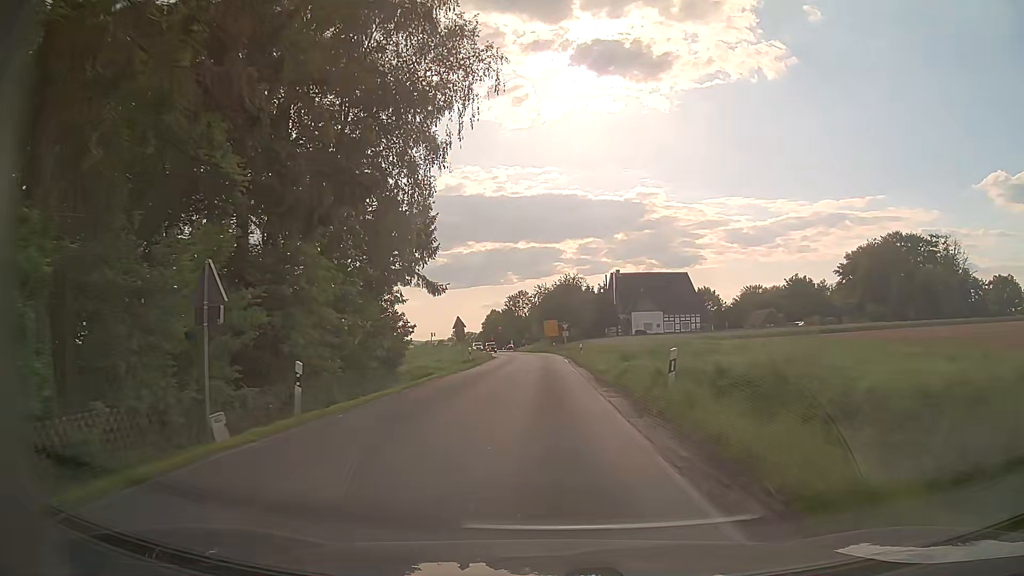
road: secondary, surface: asphalt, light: Day
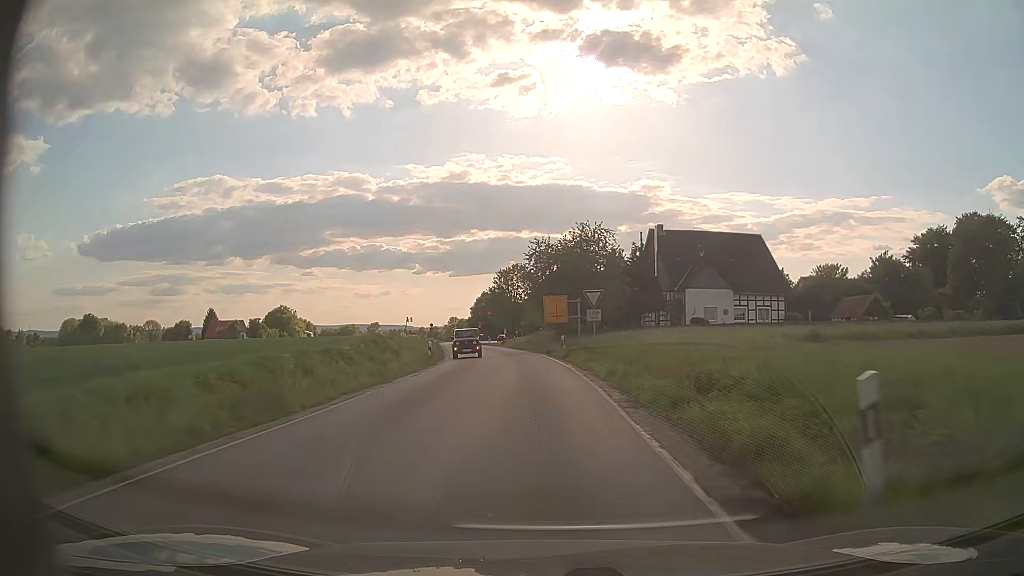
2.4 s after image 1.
(-0.2, +37.5) m; 0°
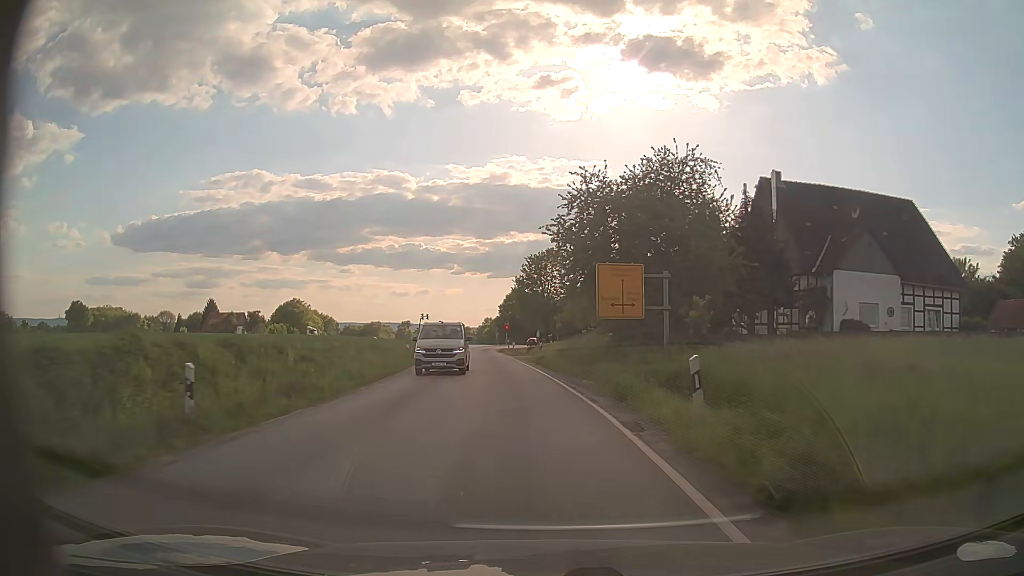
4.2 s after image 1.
(-0.6, +26.2) m; -3°
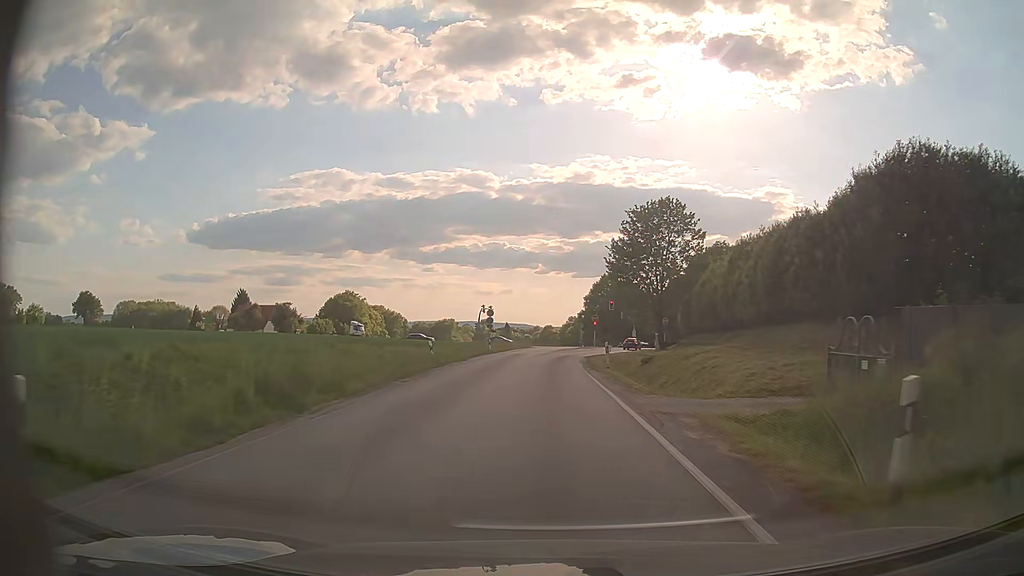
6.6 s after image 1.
(-2.3, +34.2) m; -7°
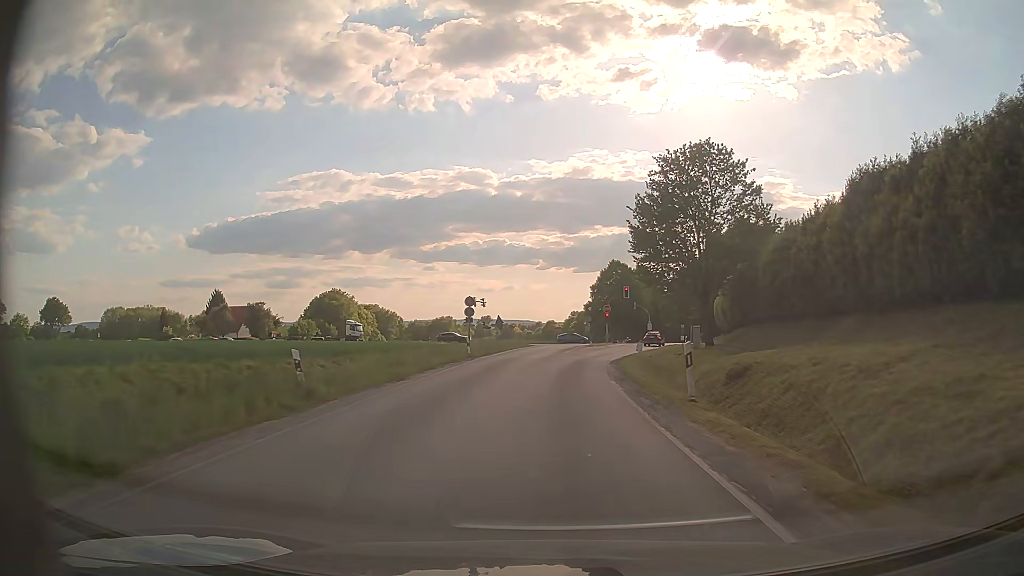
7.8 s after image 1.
(-0.1, +16.1) m; 0°
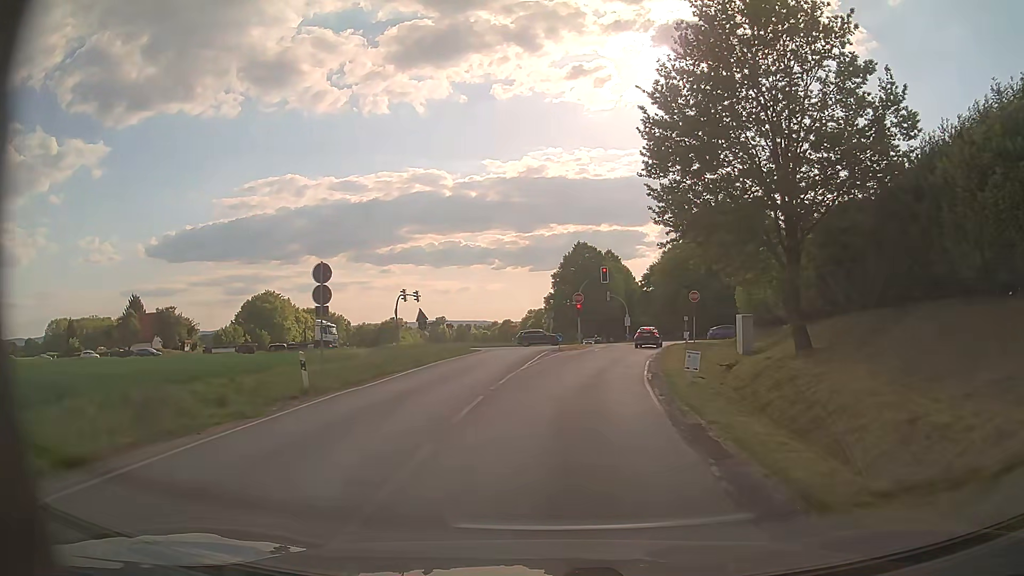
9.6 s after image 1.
(+0.3, +21.1) m; +3°
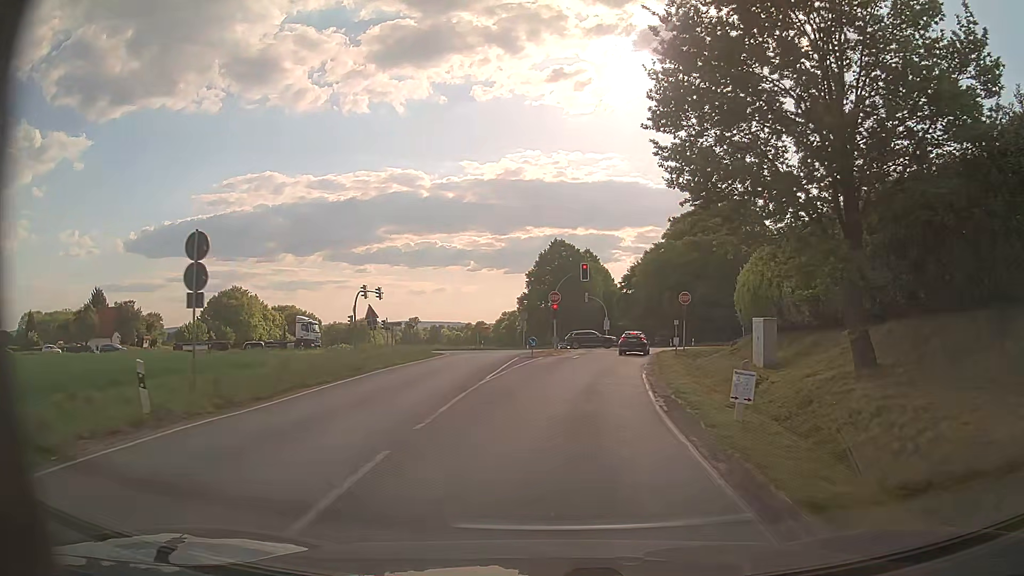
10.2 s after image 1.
(+0.1, +6.2) m; +2°
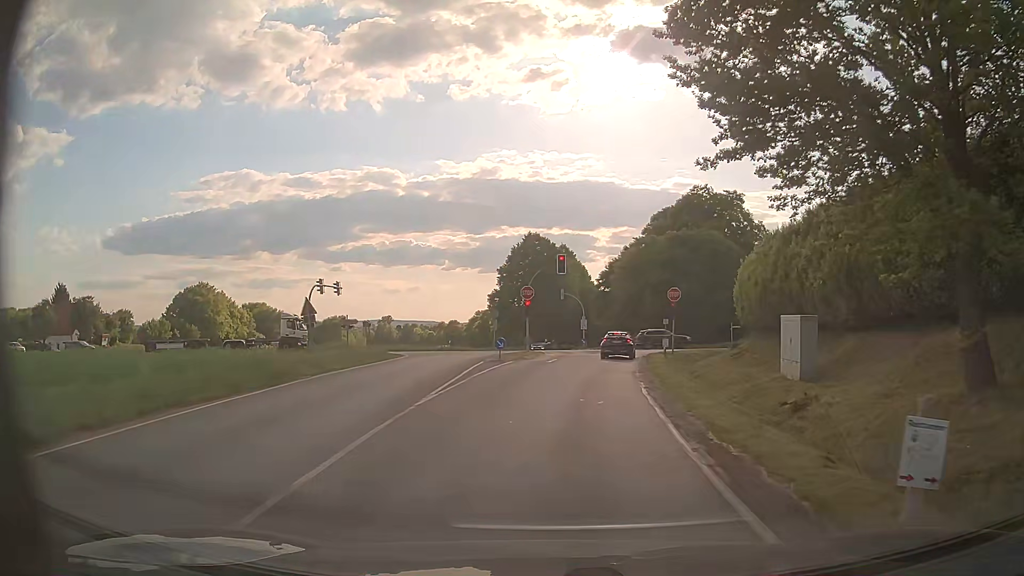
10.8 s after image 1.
(+0.1, +5.8) m; +3°
(0, +10) (+1, +20) (+2, +30) (+4, +40) (+5, +50) (+7, +60) (+8, +70) (+9, +79) (+10, +89) (+11, +99) m
